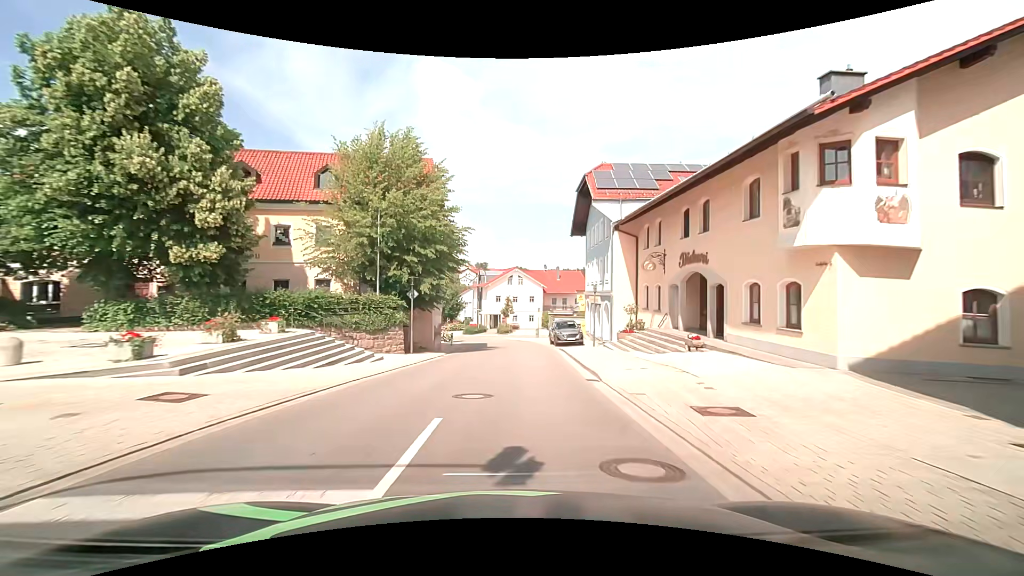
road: tertiary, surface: asphalt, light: Day
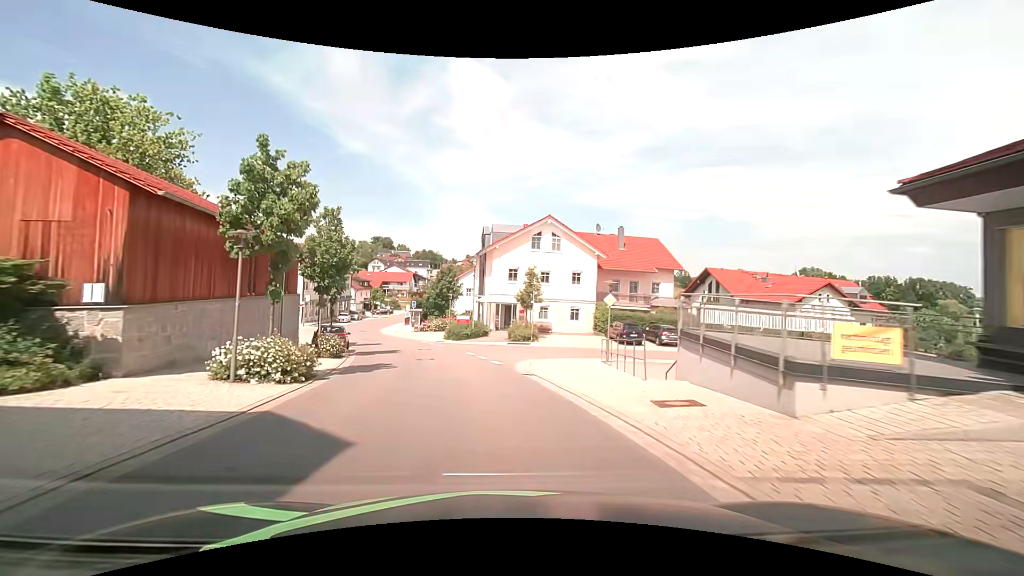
(+0.5, +38.0) m; -2°
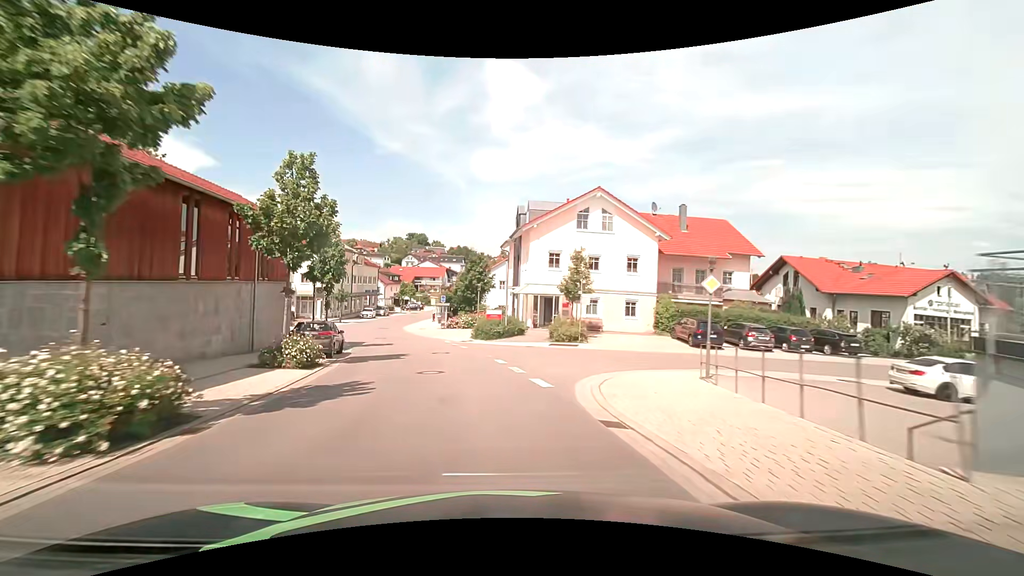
(-0.3, +7.6) m; -4°
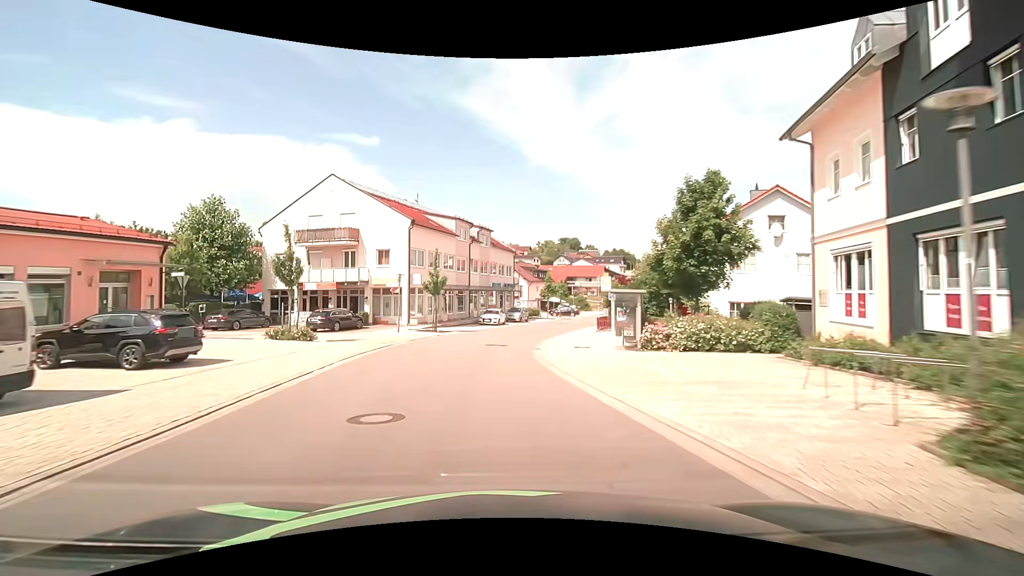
(-4.9, +29.8) m; -18°
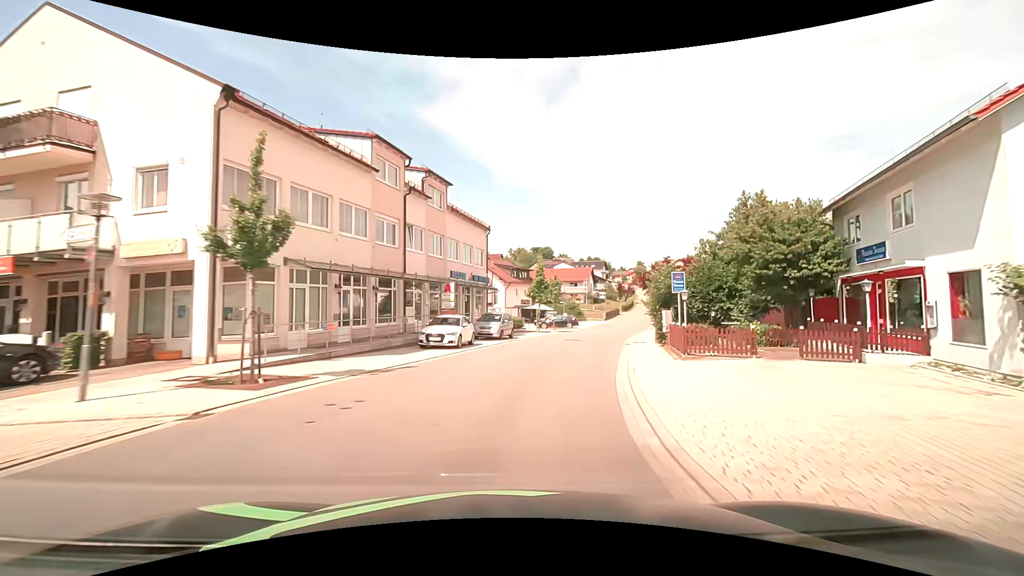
(-0.3, +22.8) m; +3°
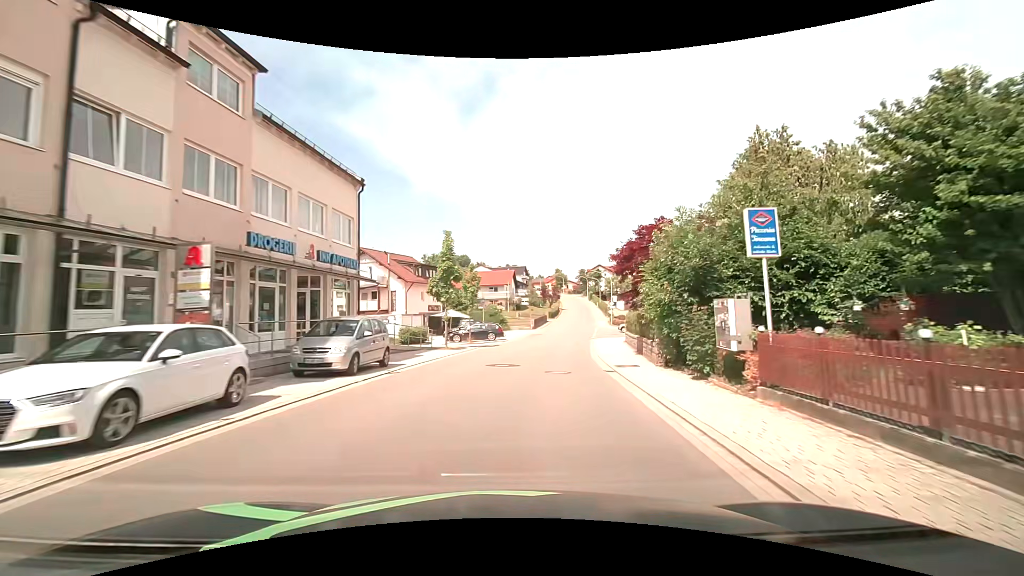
(+1.3, +15.0) m; +9°
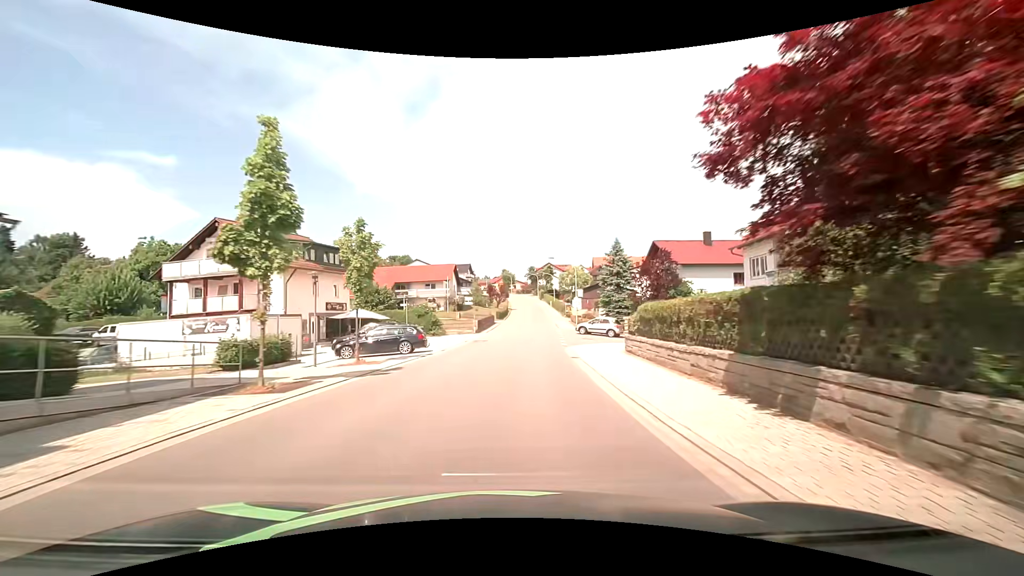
(+1.0, +15.1) m; +6°
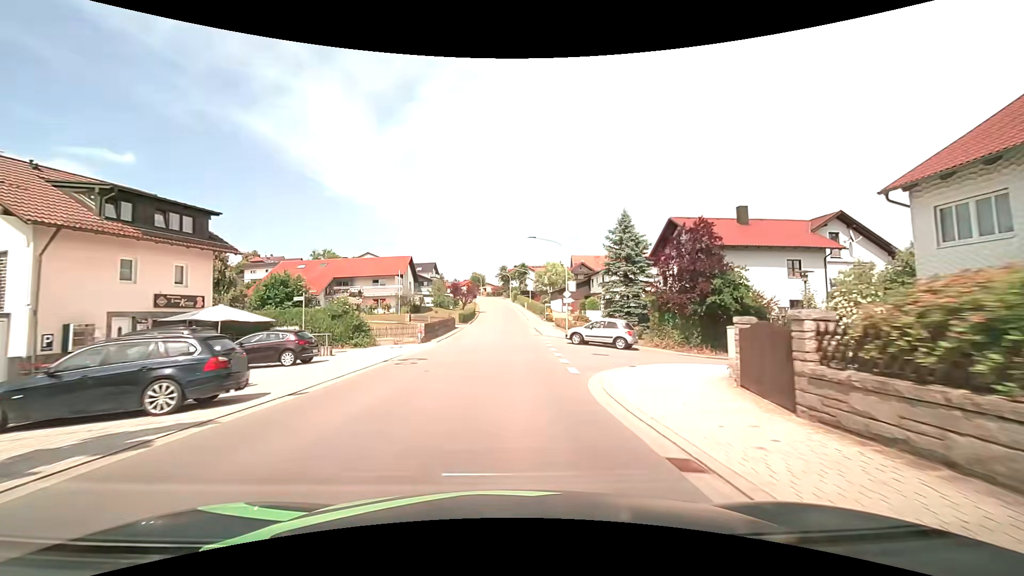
(+0.4, +15.2) m; +3°
(0, +10) (0, +20) (0, +30) (+1, +40) (+1, +50) (+1, +60) (+1, +70) (+1, +80) (+1, +90) (0, +100) m
